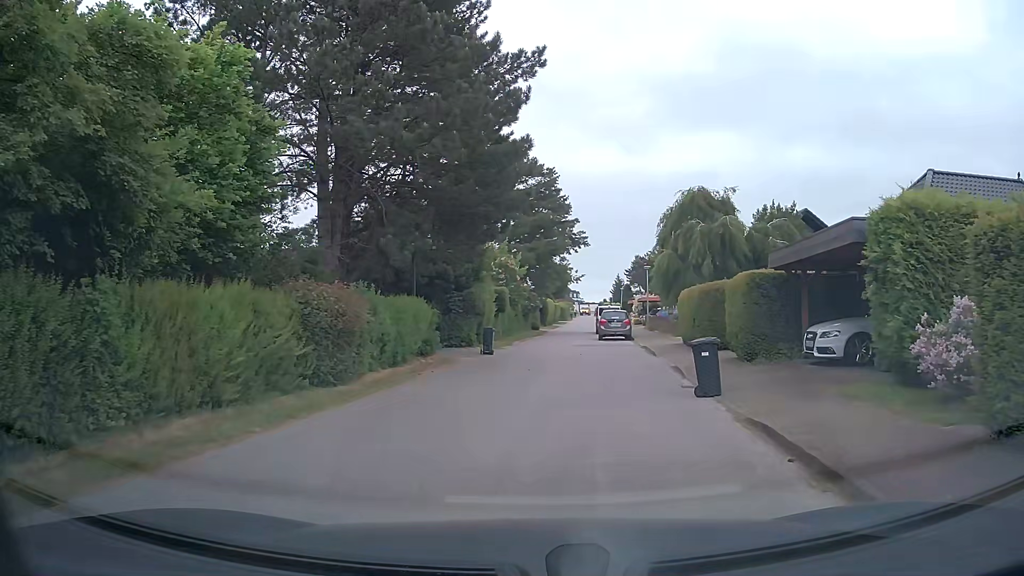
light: Day
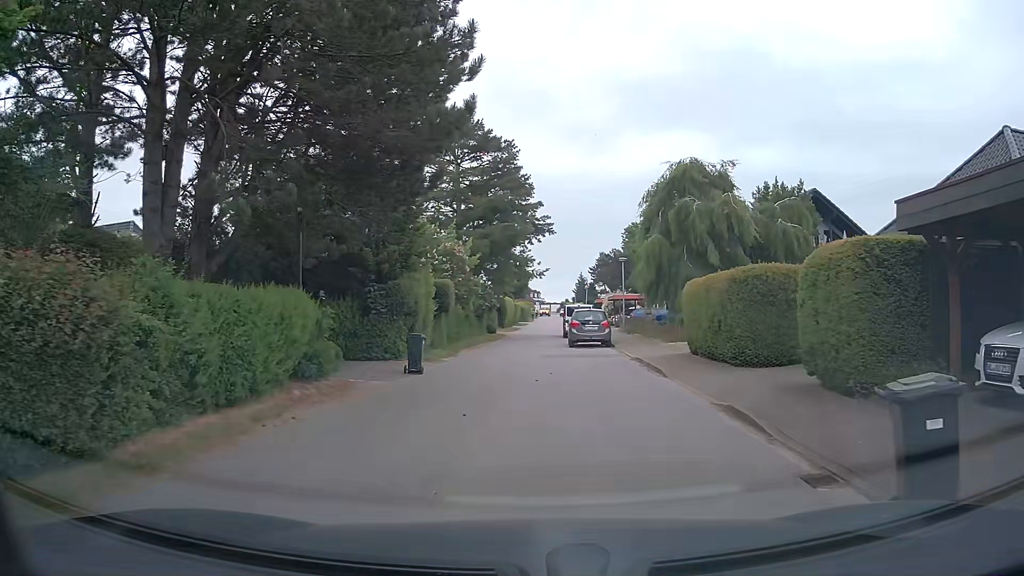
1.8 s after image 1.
(+0.2, +7.5) m; +2°
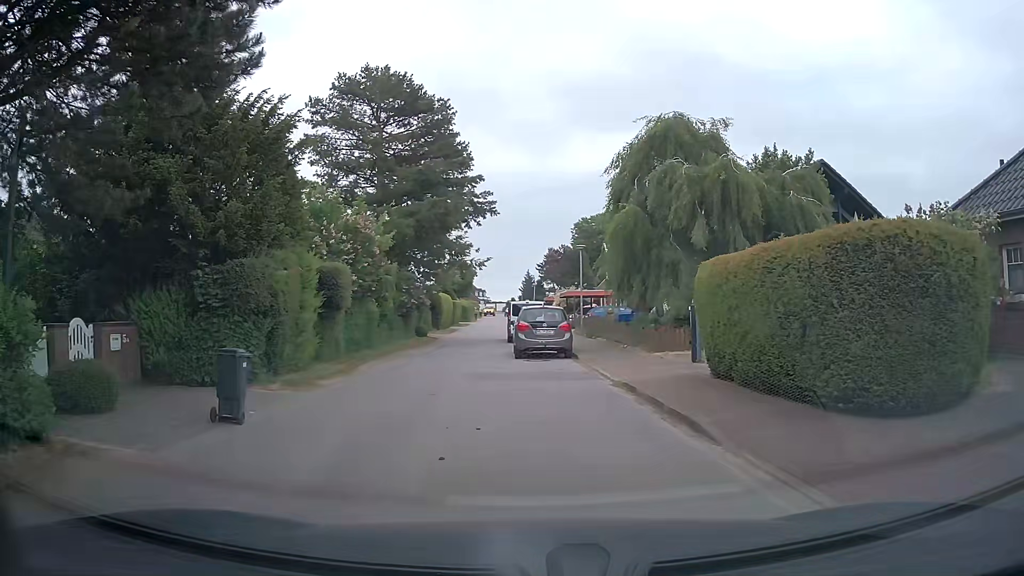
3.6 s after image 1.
(+0.4, +7.6) m; +5°
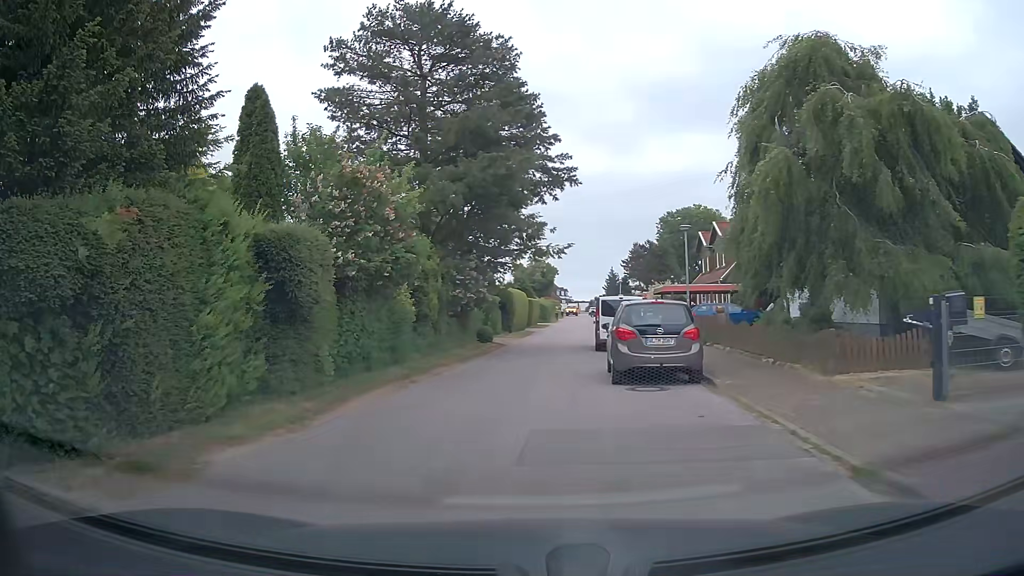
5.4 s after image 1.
(-0.1, +7.8) m; -6°
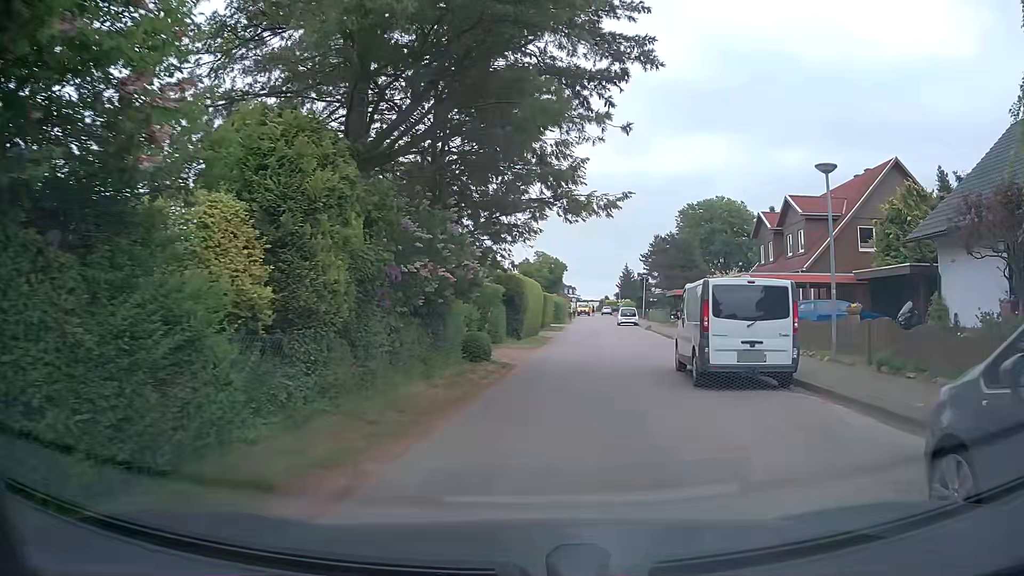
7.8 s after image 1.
(-0.8, +12.5) m; -2°
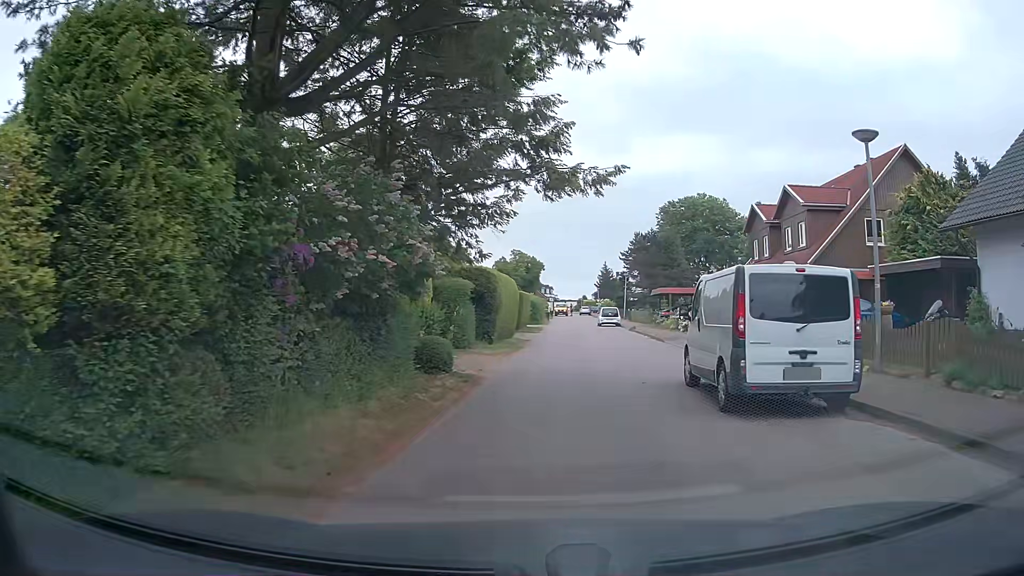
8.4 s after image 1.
(+0.1, +3.3) m; +3°
(+1, +10) (+3, +20) (+4, +30) (+5, +40) (+4, +50) (+4, +59) (+6, +69) (+7, +79) (+7, +89) (+8, +99) m
